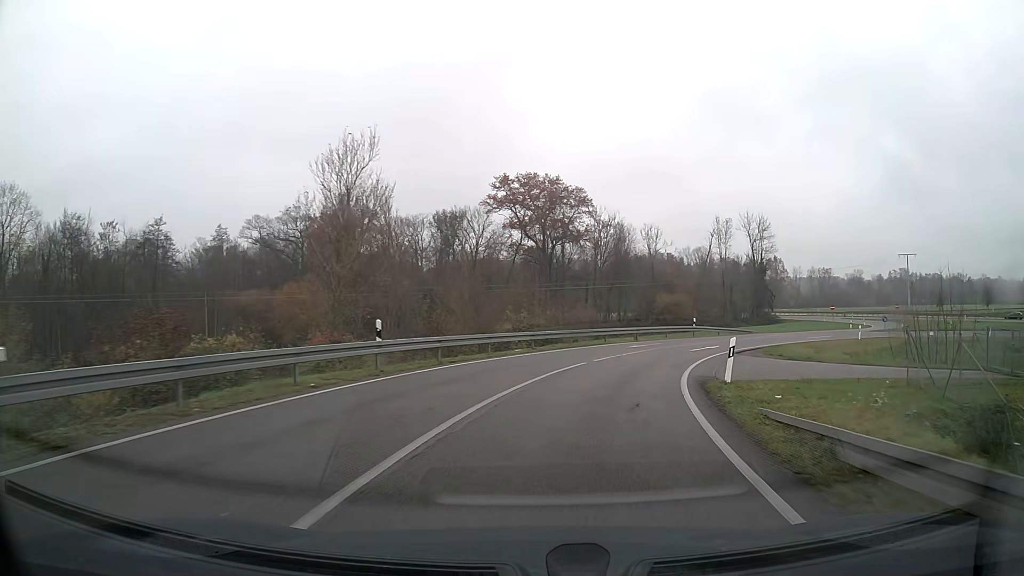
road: trunk_link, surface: asphalt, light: Day
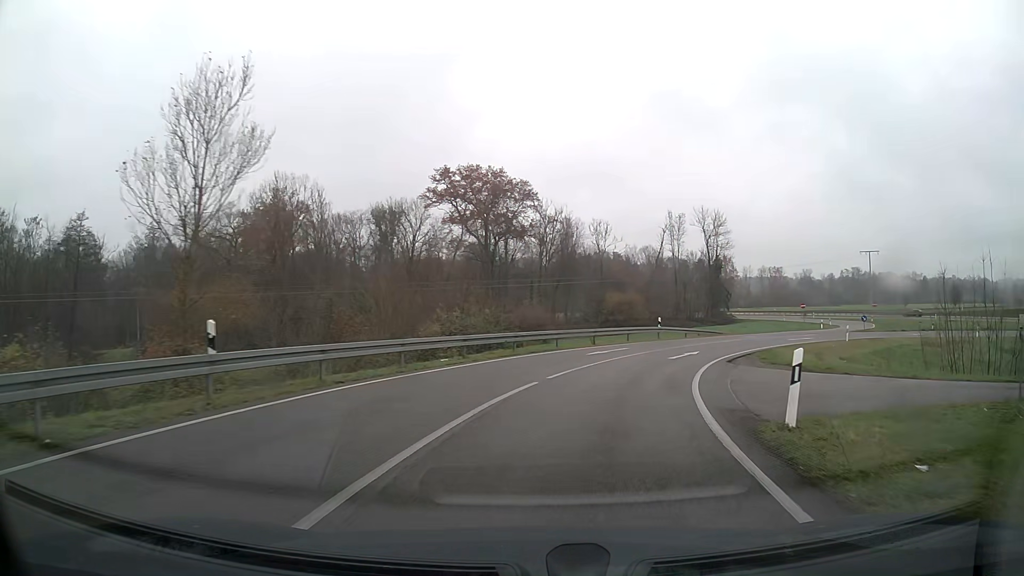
(+0.3, +6.9) m; +5°
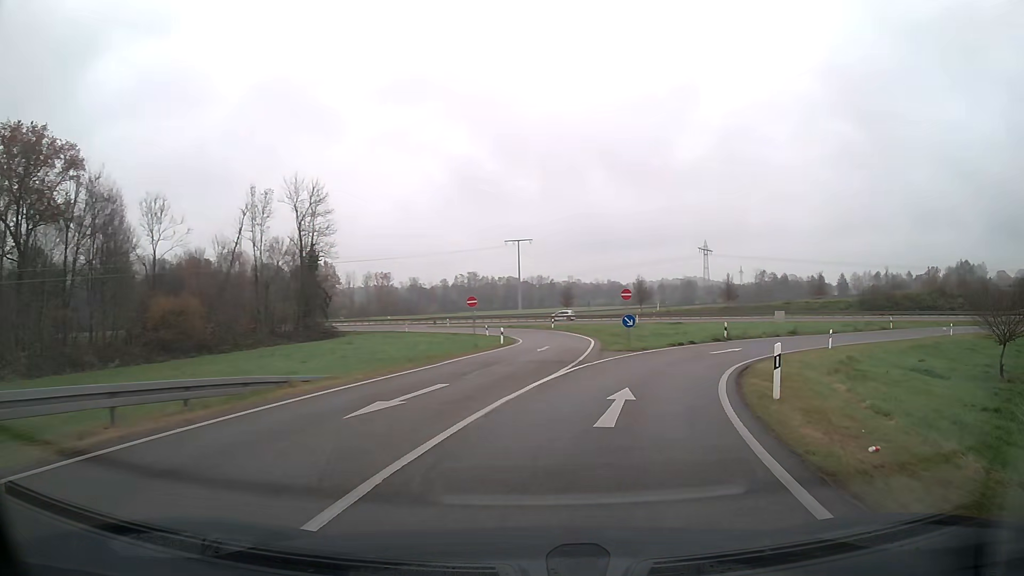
(+9.8, +33.1) m; +34°
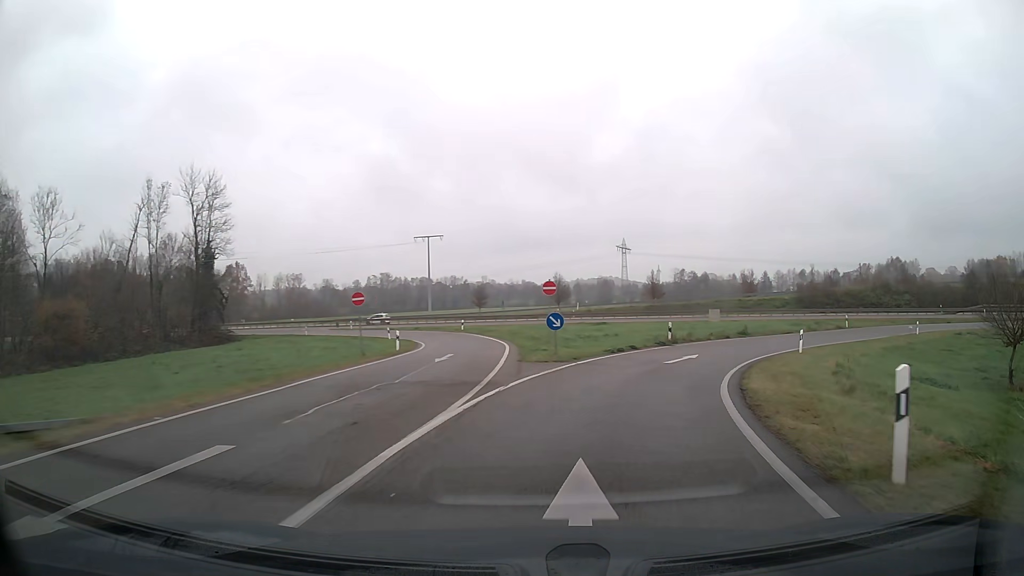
(+0.4, +7.0) m; +7°
